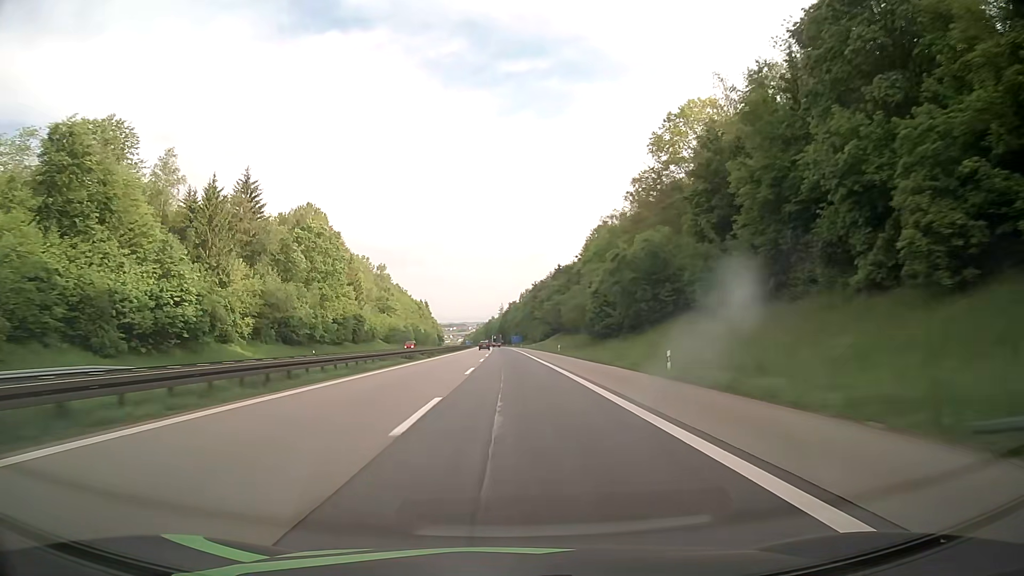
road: motorway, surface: asphalt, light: Day
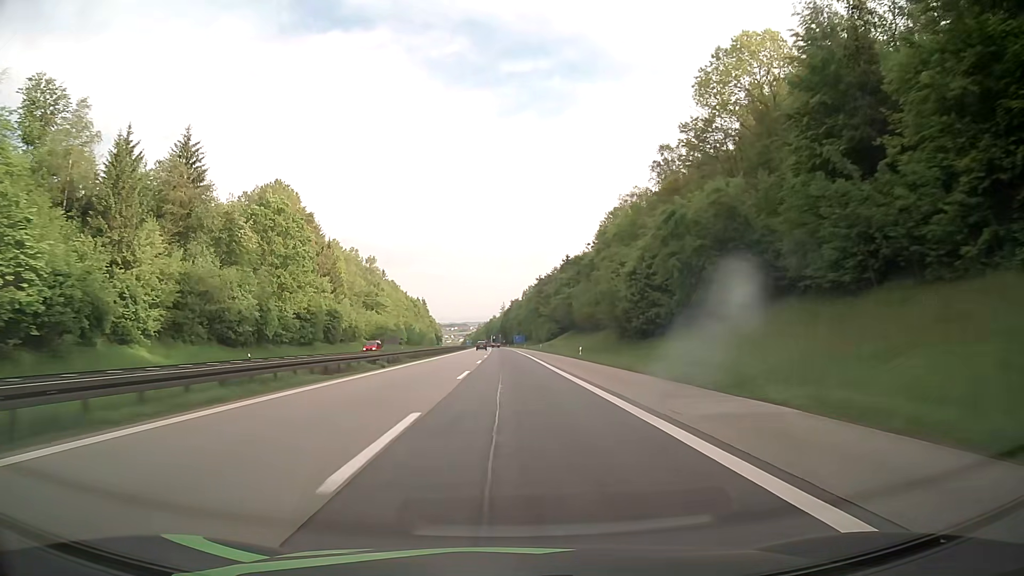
(-0.1, +21.2) m; 0°
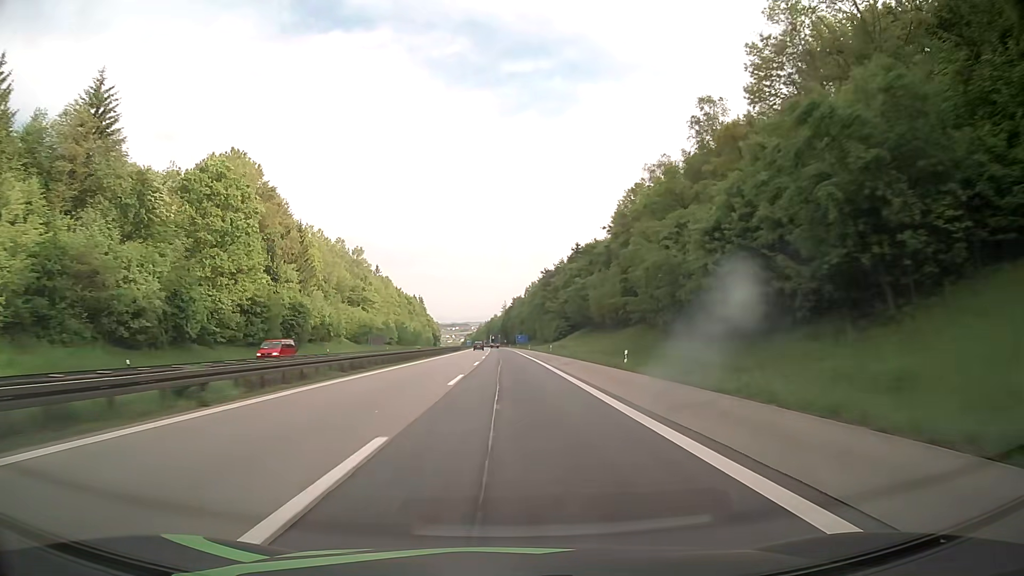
(0.0, +21.0) m; 0°
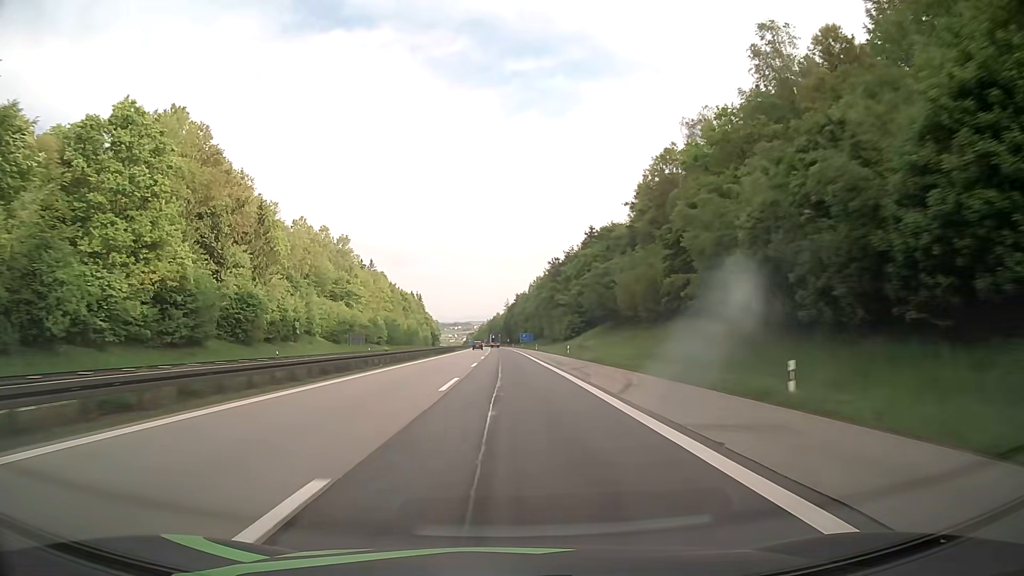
(0.0, +20.8) m; -1°
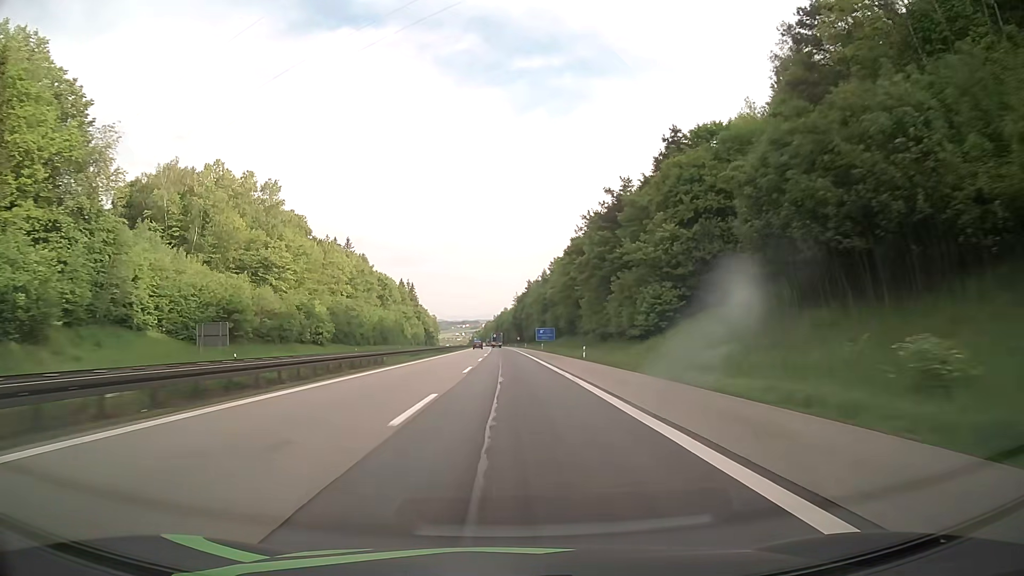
(-0.1, +61.4) m; -1°
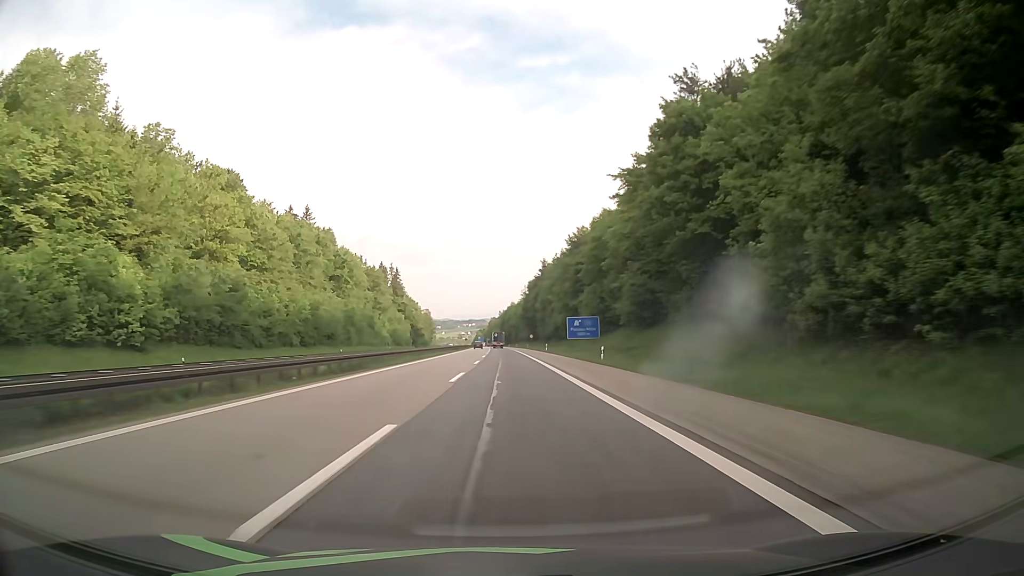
(-0.3, +59.8) m; -1°
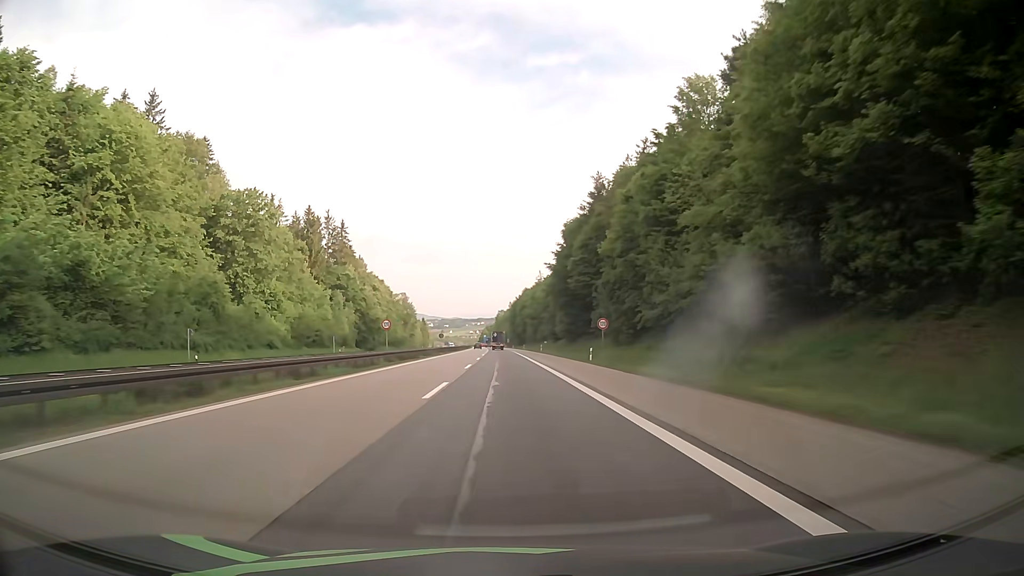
(-0.9, +96.2) m; -1°
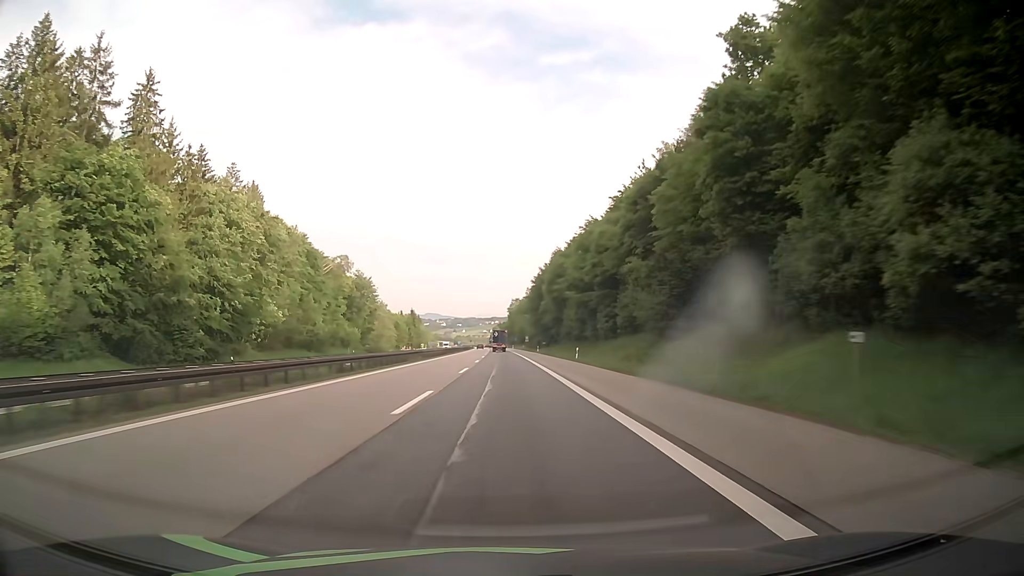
(-0.9, +92.8) m; -1°
(0, +10) (0, +20) (0, +30) (0, +40) (0, +50) (0, +60) (-1, +70) (-1, +80) (-1, +90) (-1, +100) m
